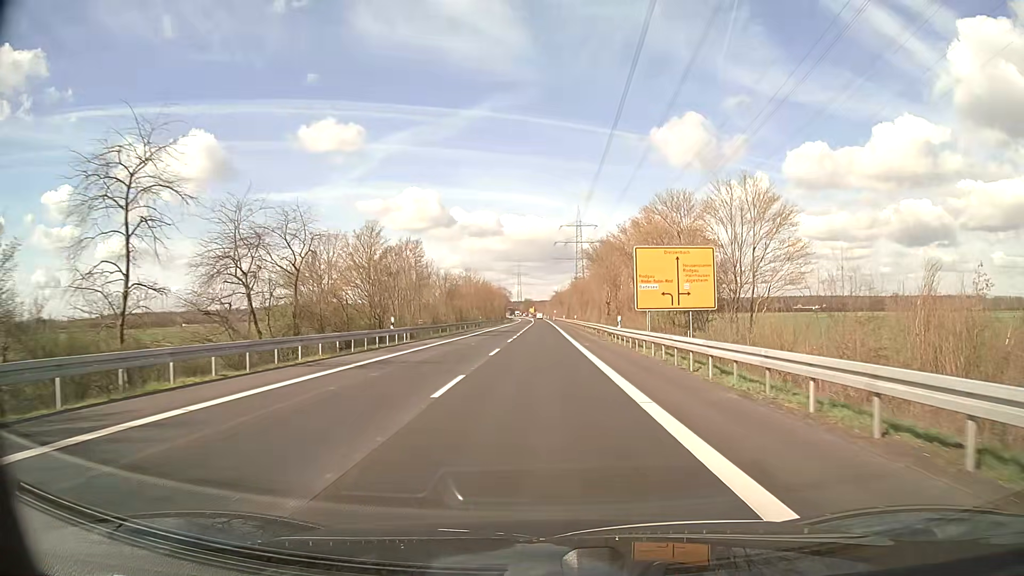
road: secondary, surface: asphalt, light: Day
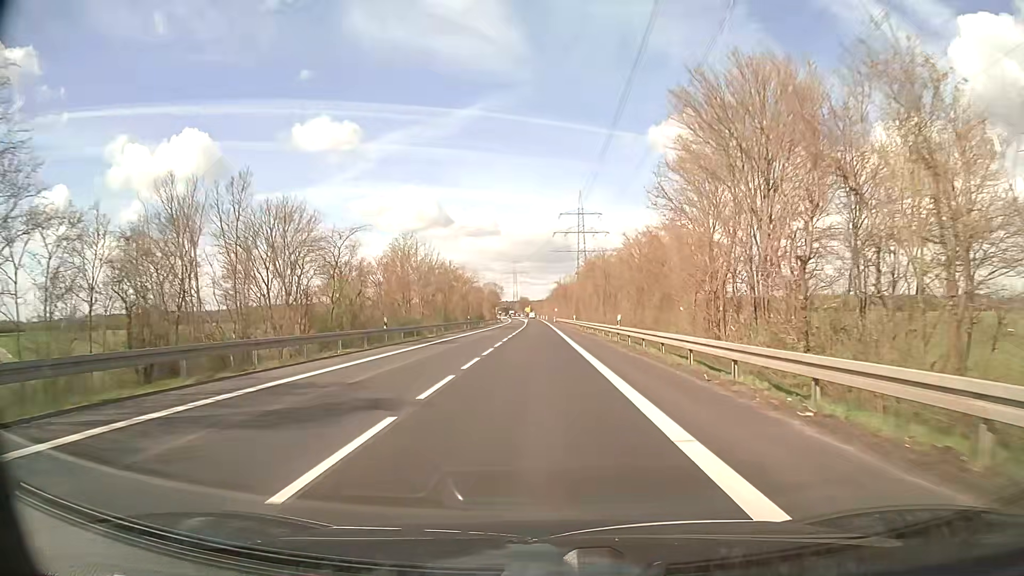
(+0.2, +48.9) m; 0°
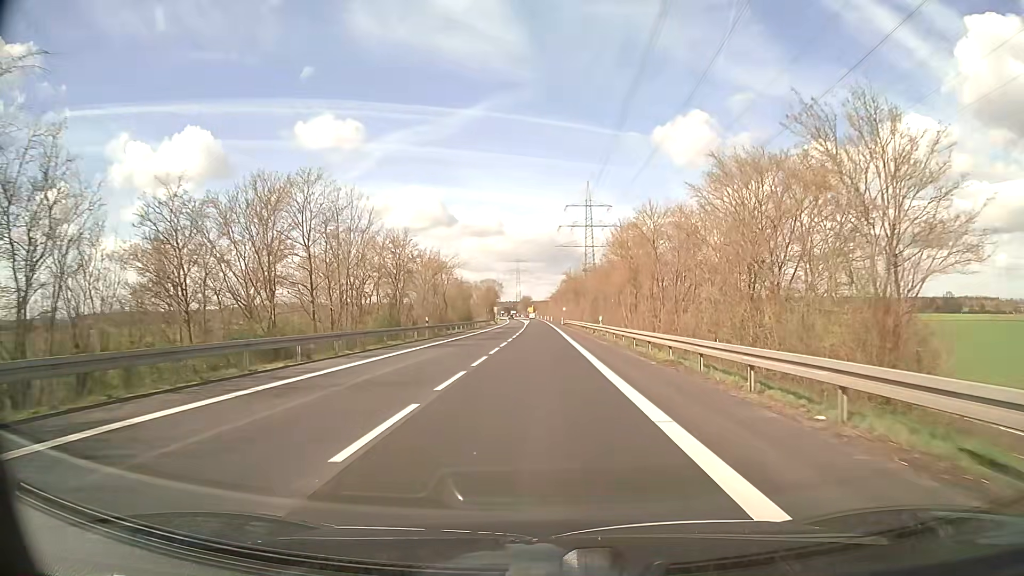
(0.0, +28.9) m; 0°
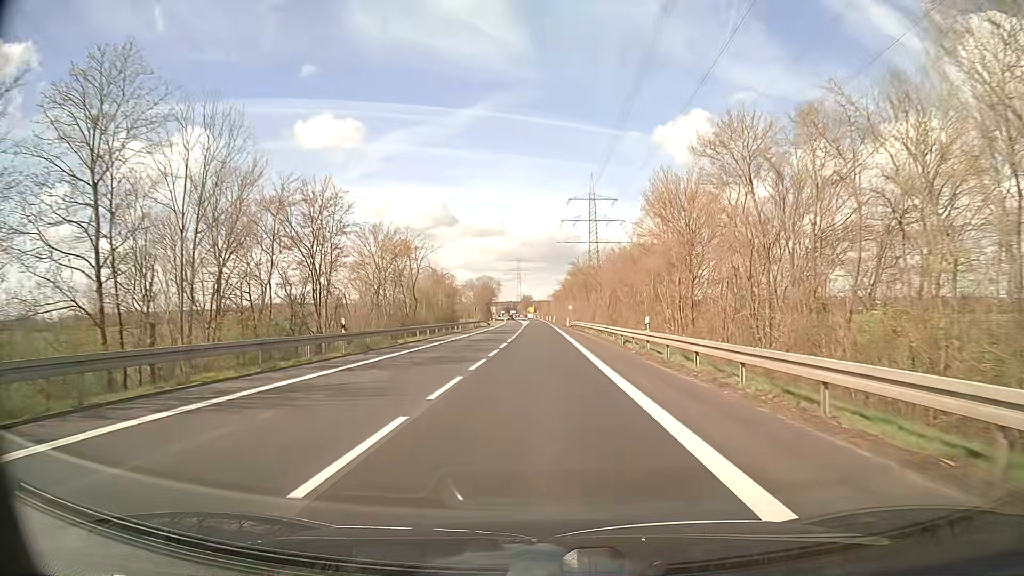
(0.0, +19.5) m; 0°
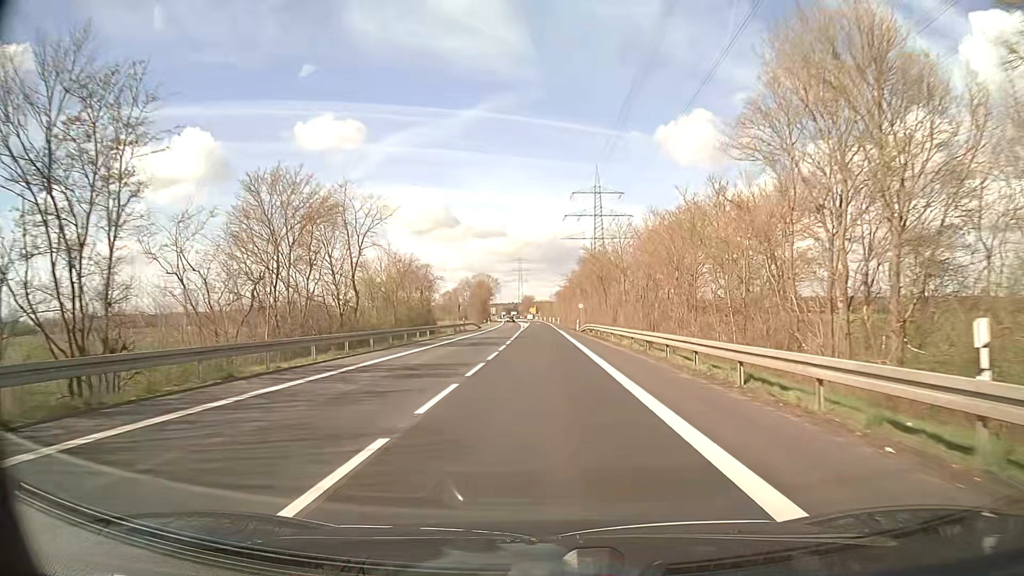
(-0.1, +19.8) m; 0°
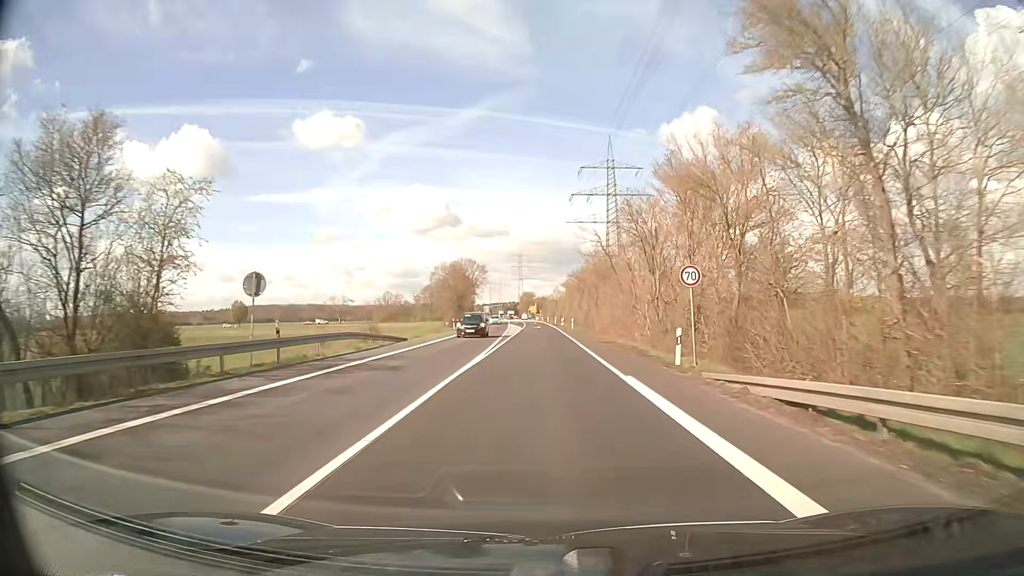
(-0.1, +50.6) m; 0°
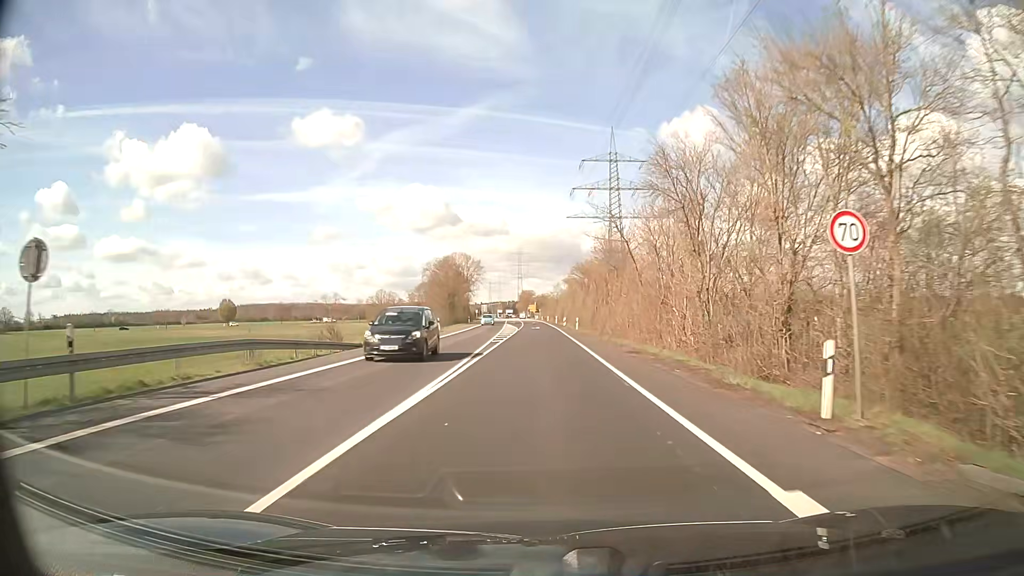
(0.0, +10.1) m; 0°
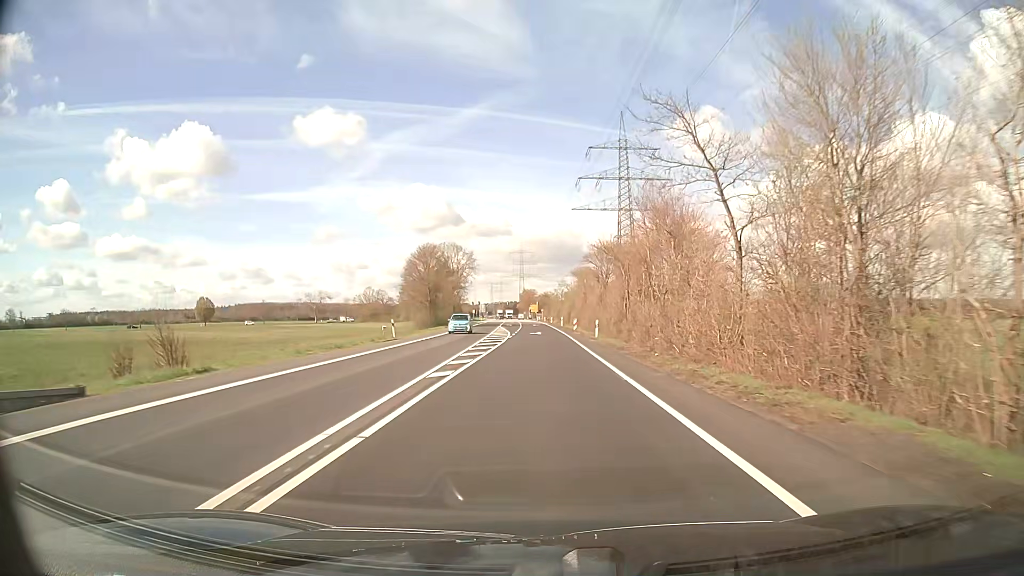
(0.0, +19.9) m; 0°
(0, +10) (0, +20) (0, +30) (0, +40) (0, +50) (0, +60) (-1, +70) (-1, +80) (-1, +90) (-1, +100) m
